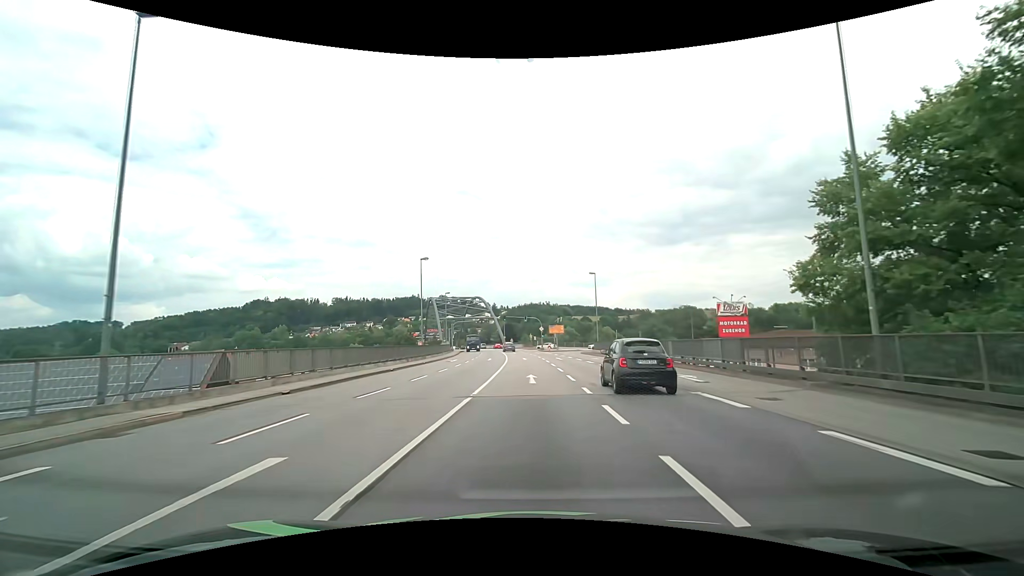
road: primary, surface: asphalt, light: Day
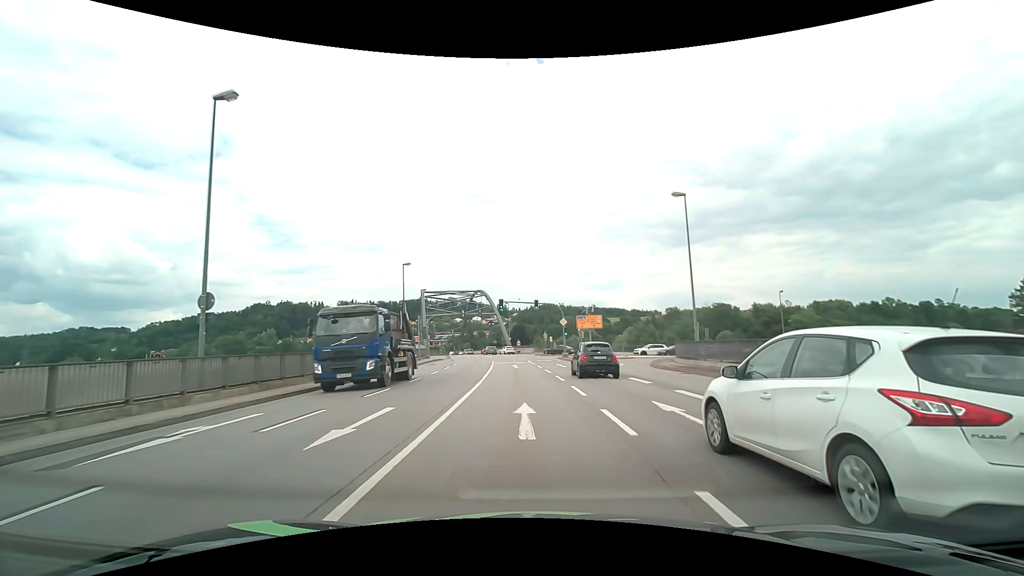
(-0.2, +34.8) m; -1°
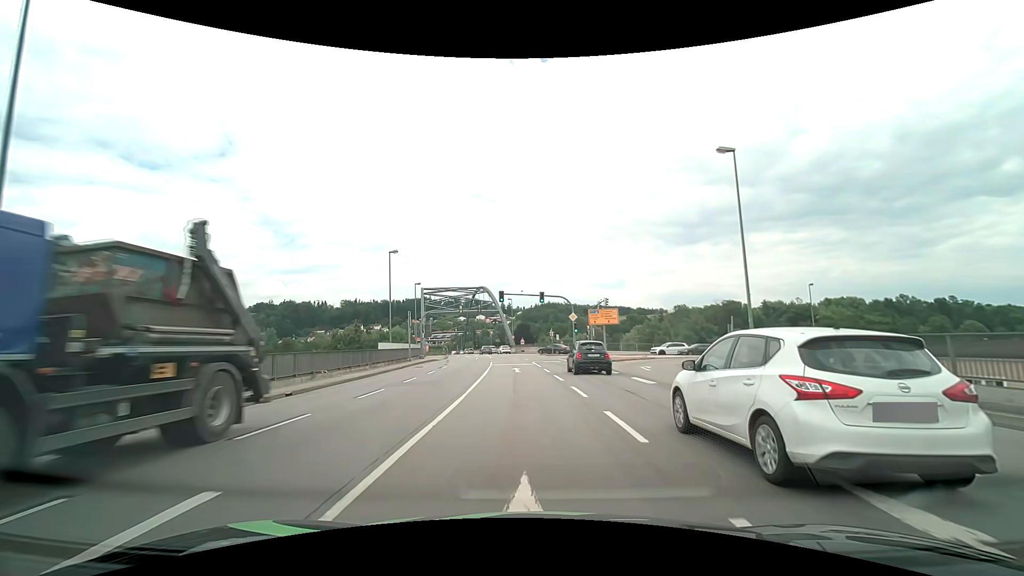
(0.0, +6.6) m; -1°
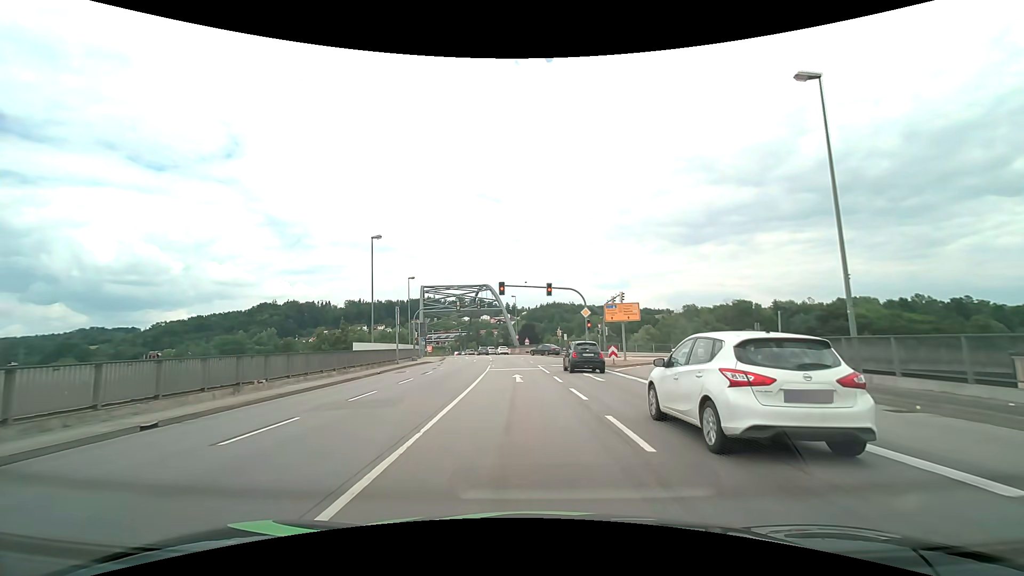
(0.0, +6.5) m; 0°
